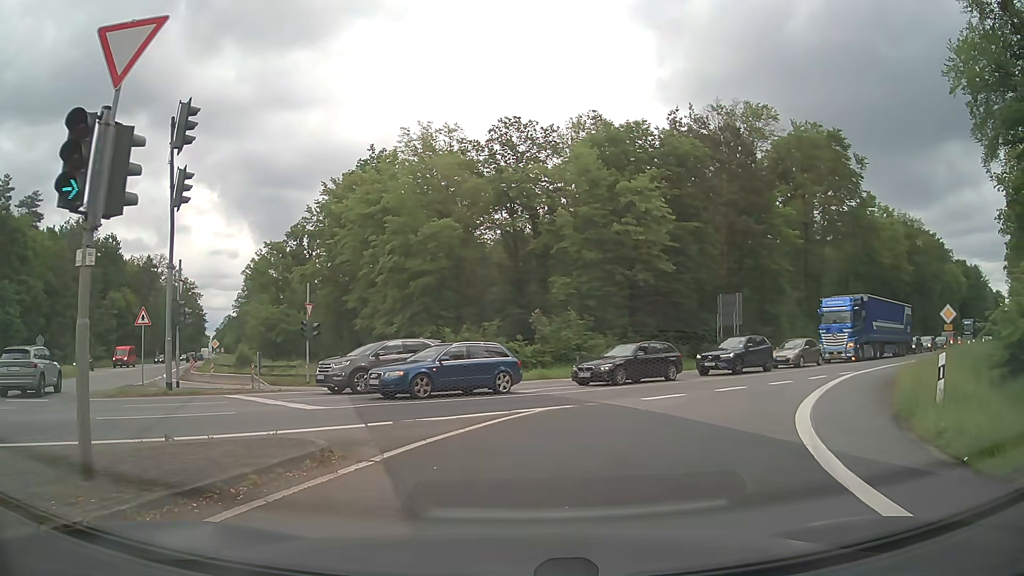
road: secondary_link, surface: asphalt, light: Day
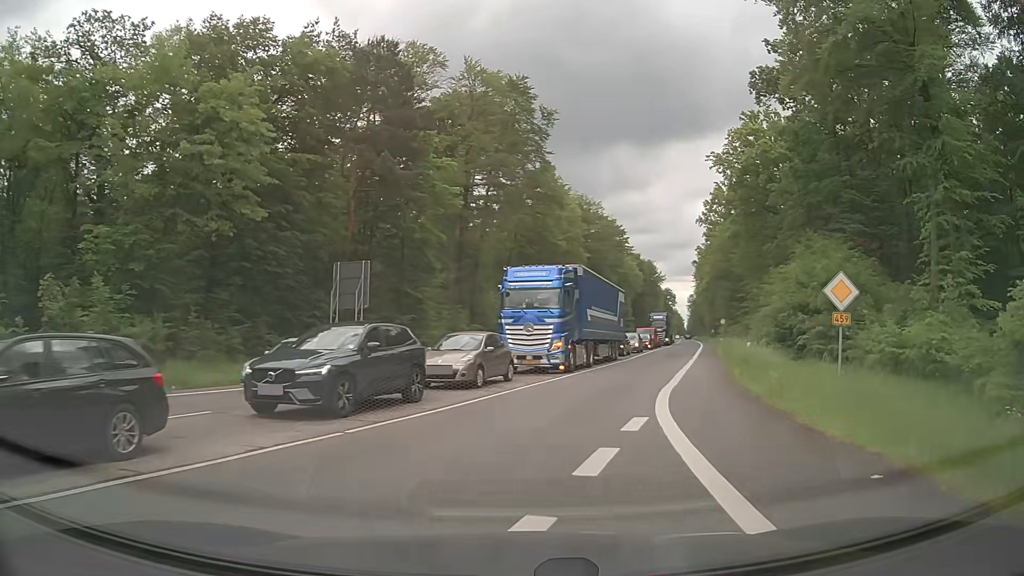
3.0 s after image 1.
(+4.4, +17.1) m; +28°
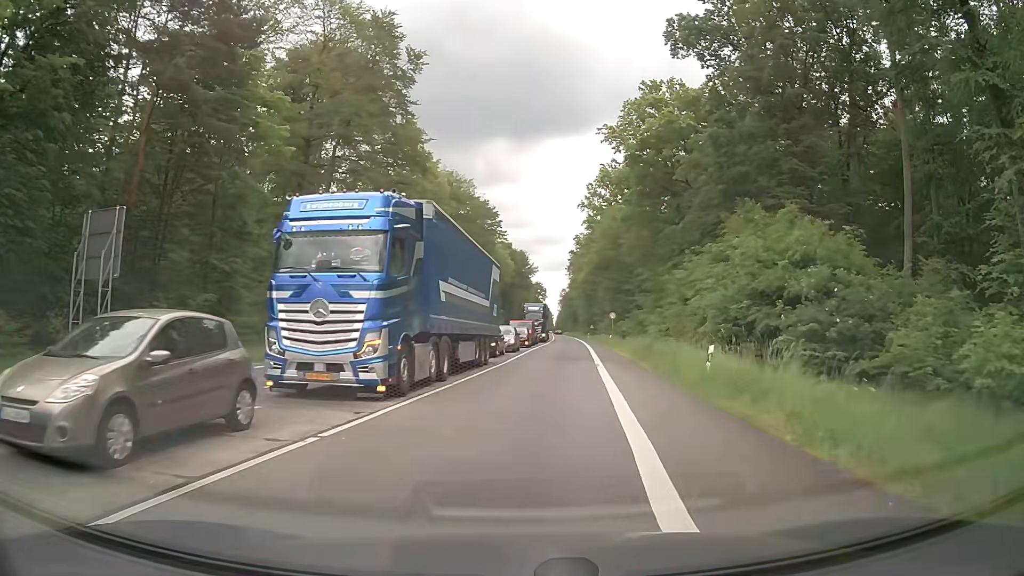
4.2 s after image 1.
(+1.4, +12.1) m; +12°
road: primary
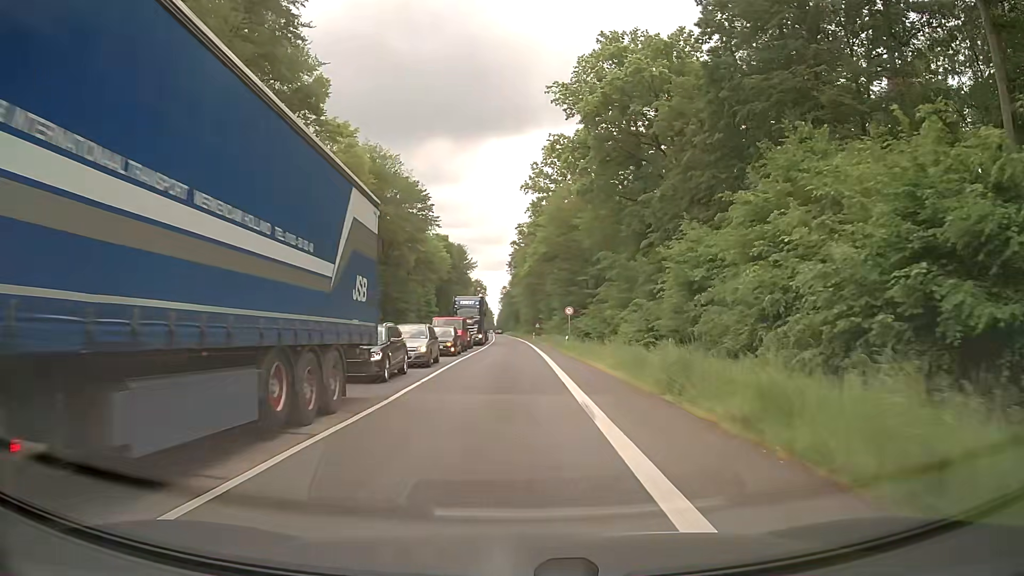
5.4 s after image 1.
(+0.9, +14.8) m; +6°
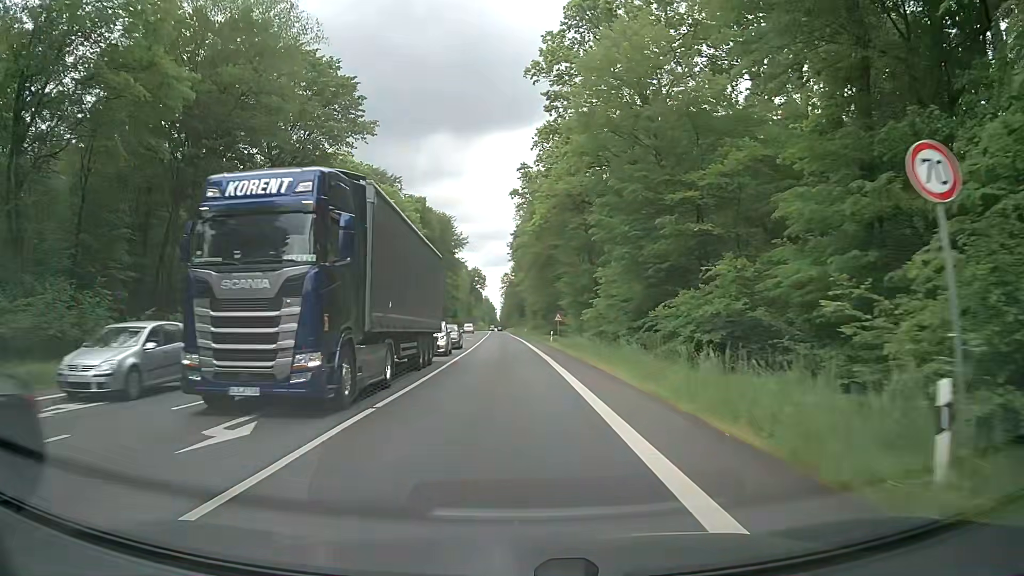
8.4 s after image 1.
(-0.1, +44.9) m; 0°
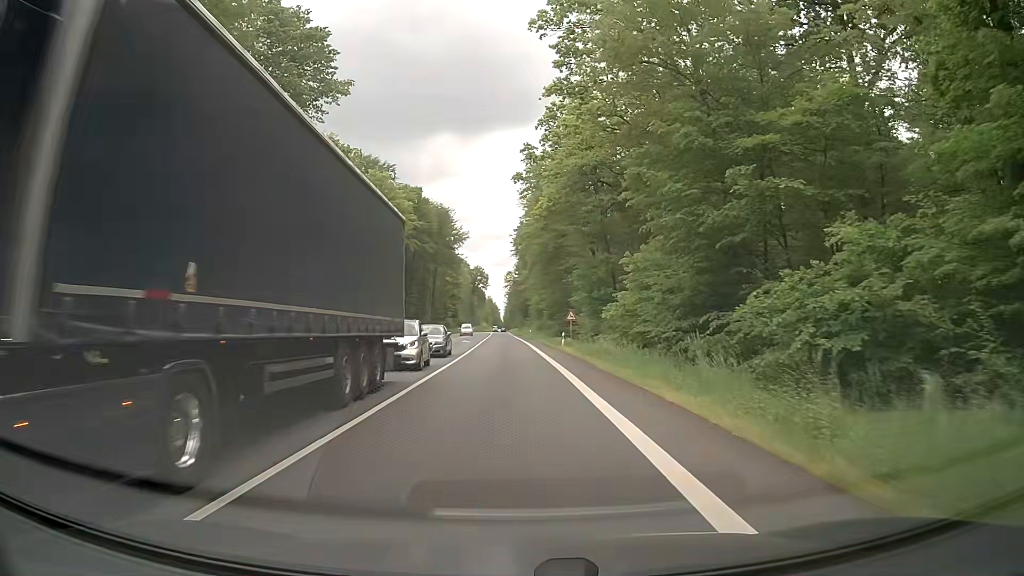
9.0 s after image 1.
(0.0, +9.4) m; -1°
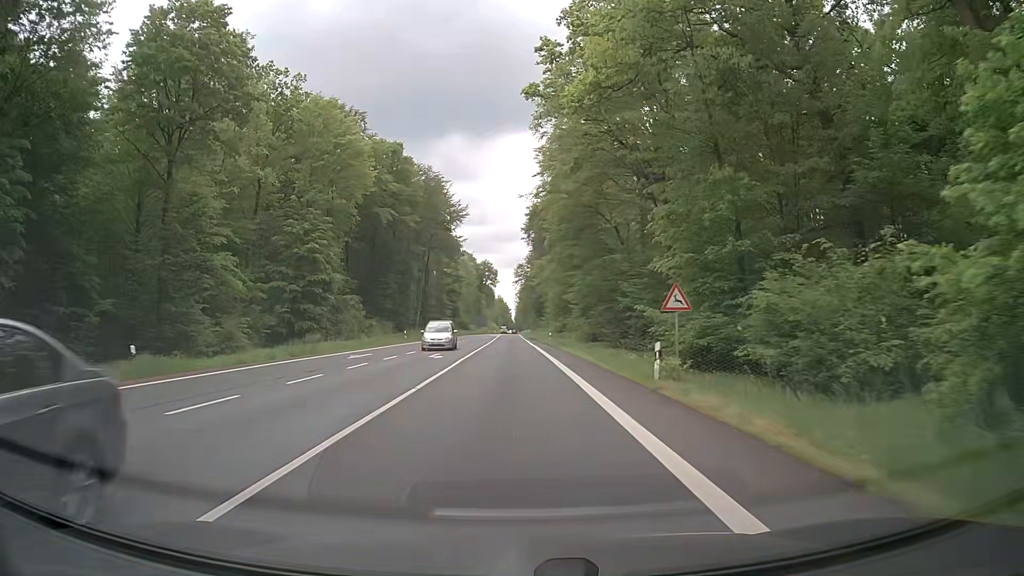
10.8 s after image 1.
(-0.2, +28.3) m; 0°
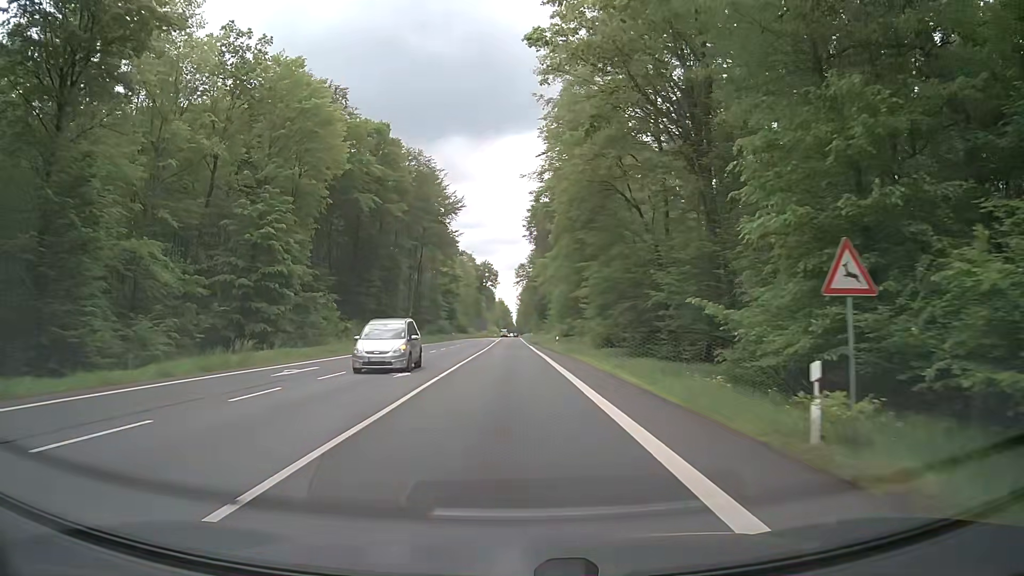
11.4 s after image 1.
(-0.1, +9.7) m; -1°
(0, +10) (0, +20) (0, +30) (0, +40) (0, +50) (0, +60) (0, +70) (0, +80) (0, +90) (0, +100) m
